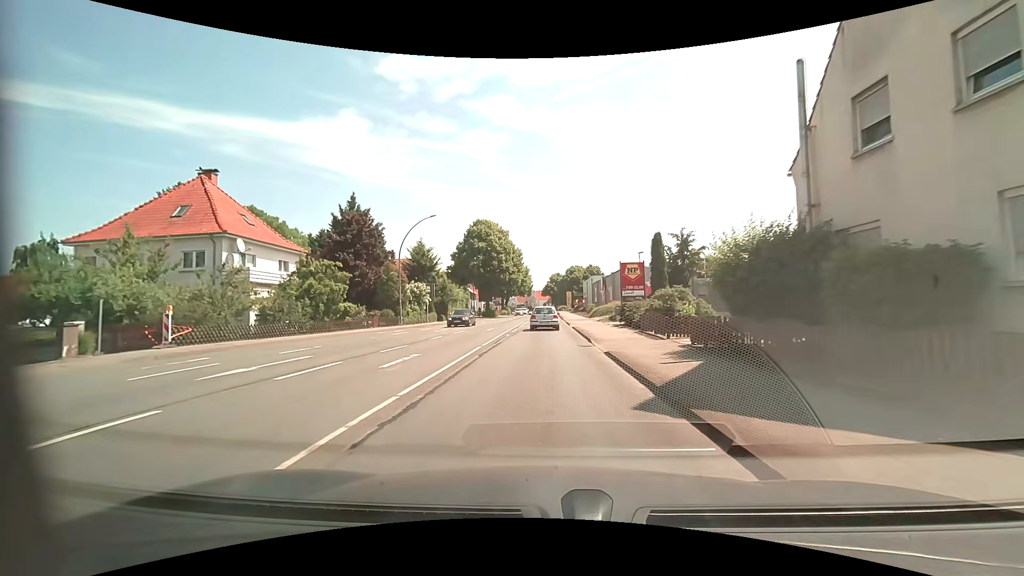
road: primary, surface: asphalt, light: Day
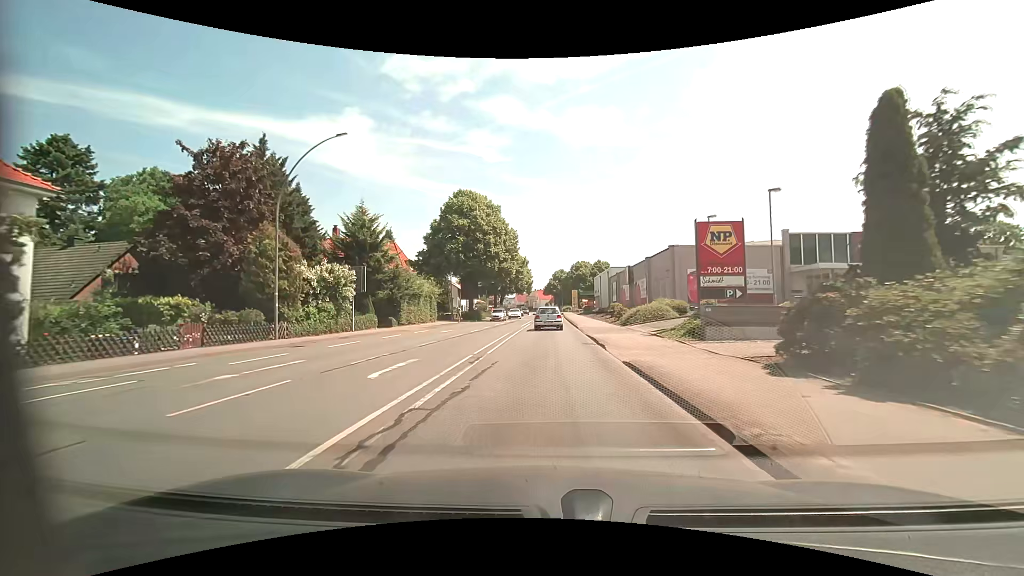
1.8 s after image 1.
(+0.3, +21.4) m; 0°
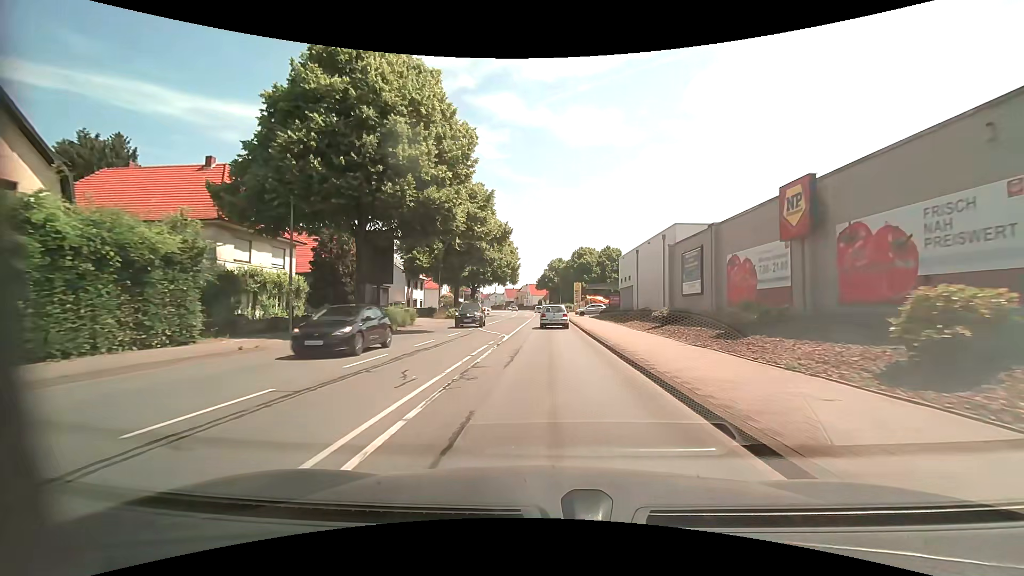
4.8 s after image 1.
(+0.4, +37.4) m; +1°
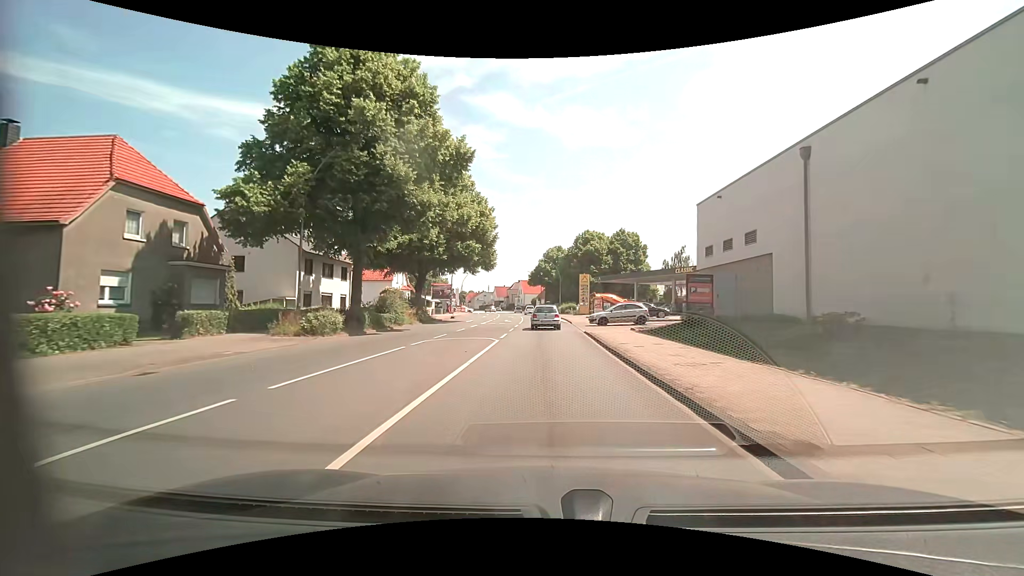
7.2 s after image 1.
(0.0, +30.6) m; 0°
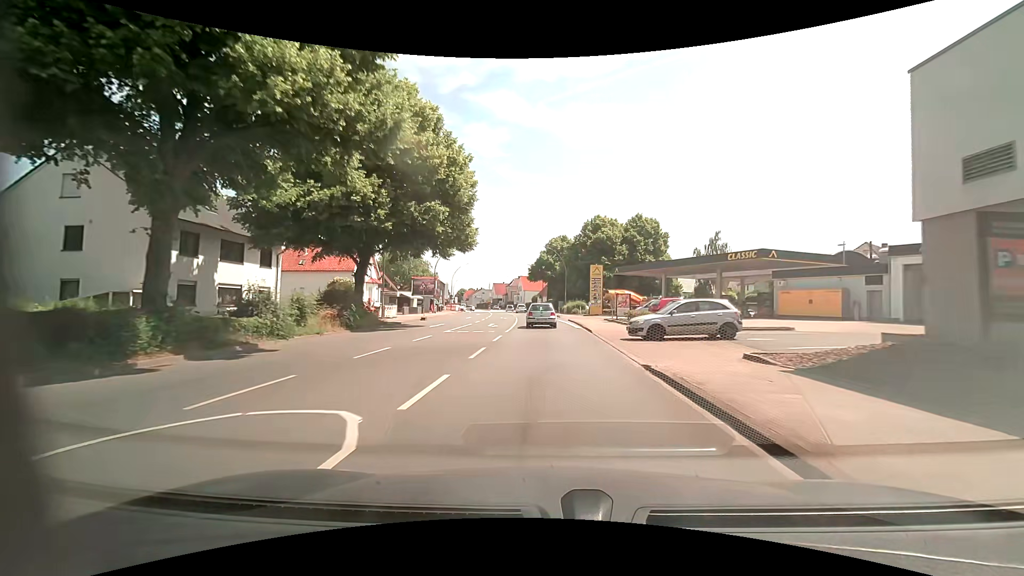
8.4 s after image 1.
(0.0, +15.3) m; 0°
(0, +10) (0, +20) (0, +30) (-1, +40) (-1, +50) (-2, +60) (-3, +70) (-4, +80) (-5, +90) (-6, +100) m
